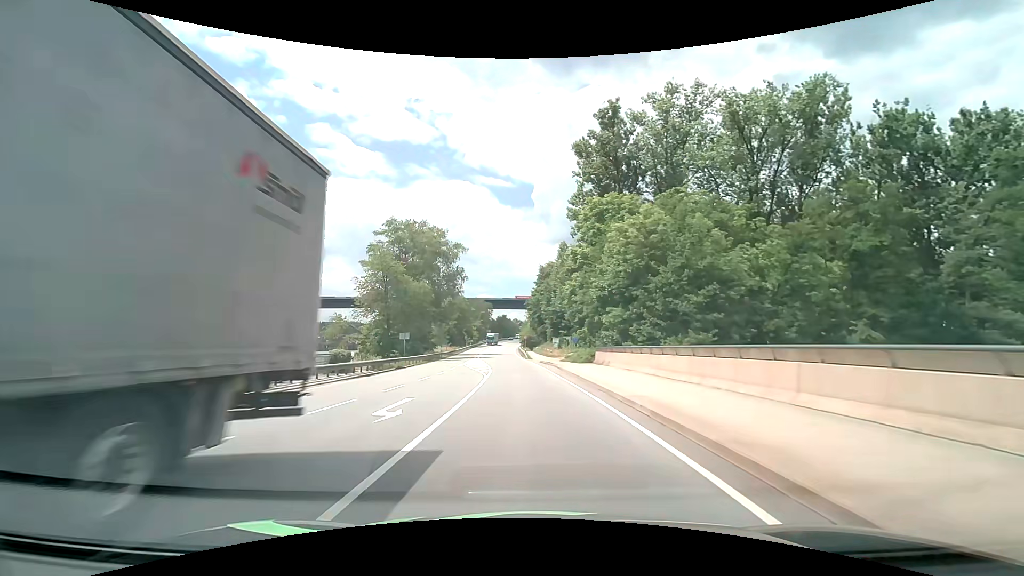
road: primary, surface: asphalt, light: Day
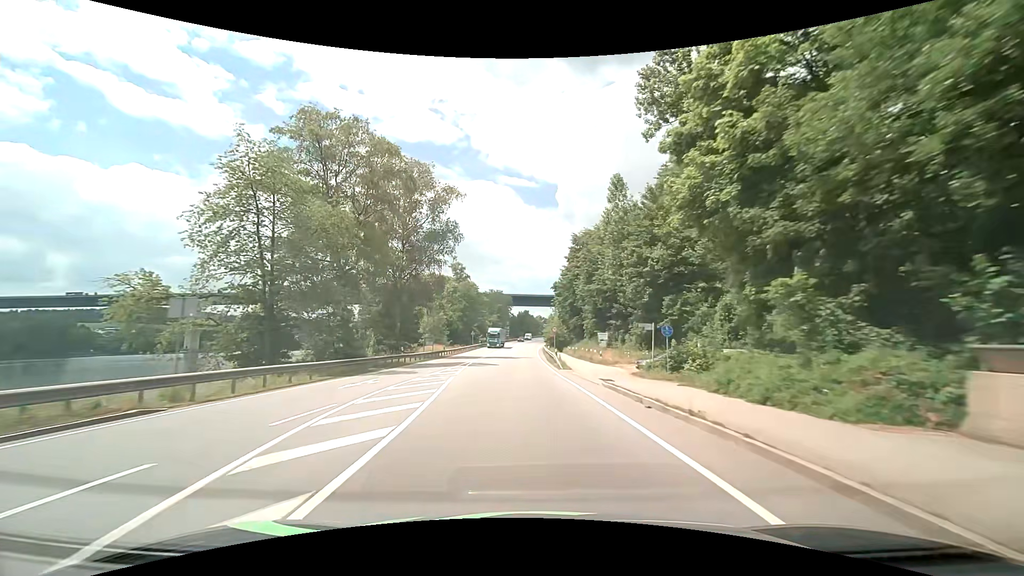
(-1.0, +32.4) m; -3°
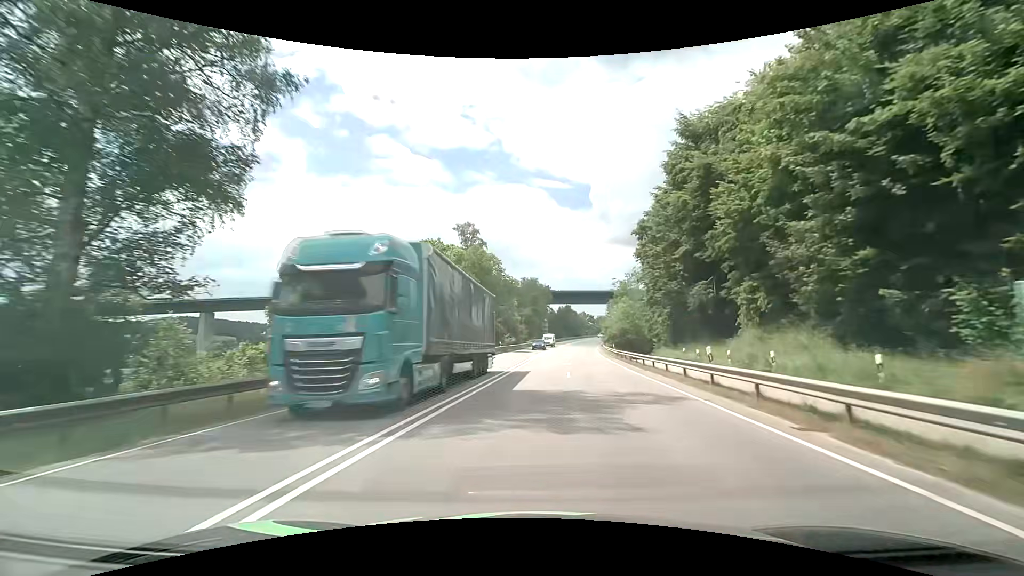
(-2.3, +43.1) m; -5°
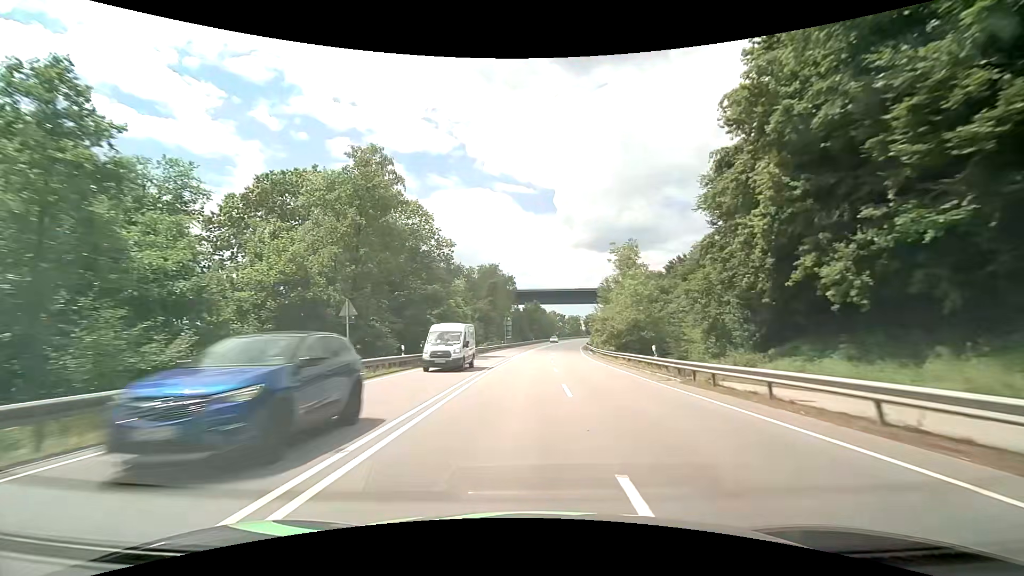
(+1.3, +32.1) m; +4°
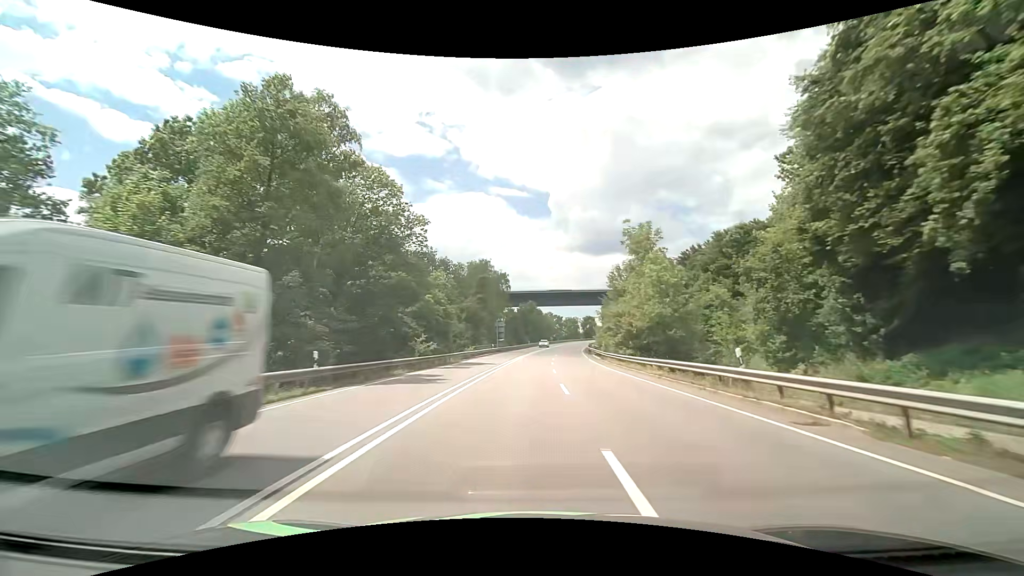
(+0.1, +10.7) m; +1°
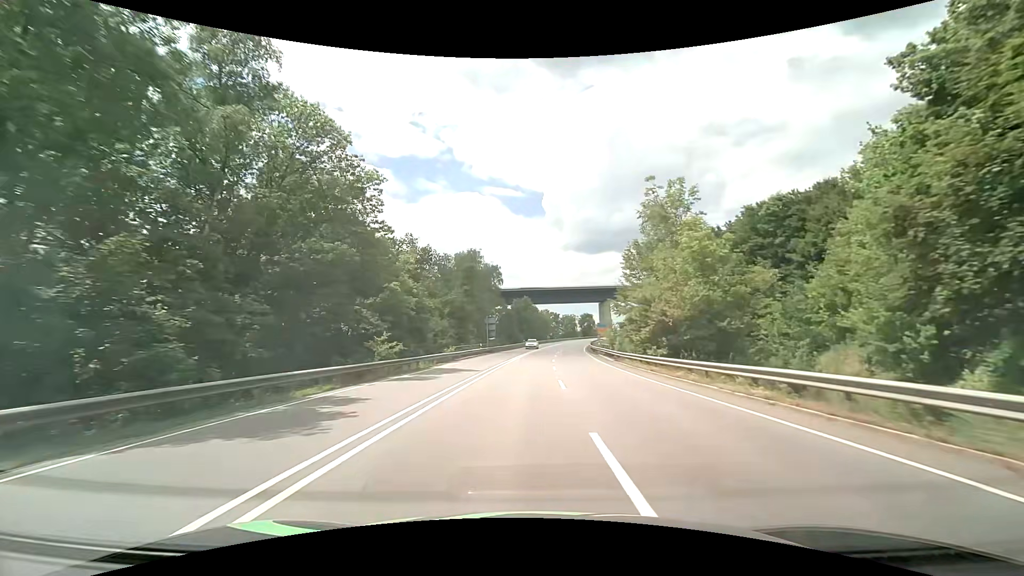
(0.0, +10.7) m; 0°
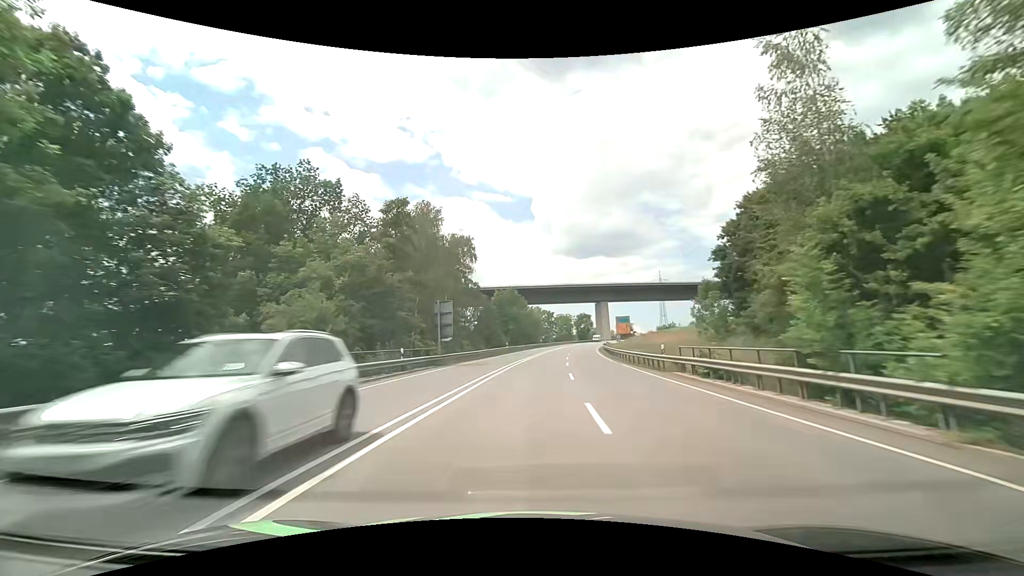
(+0.4, +32.0) m; +1°
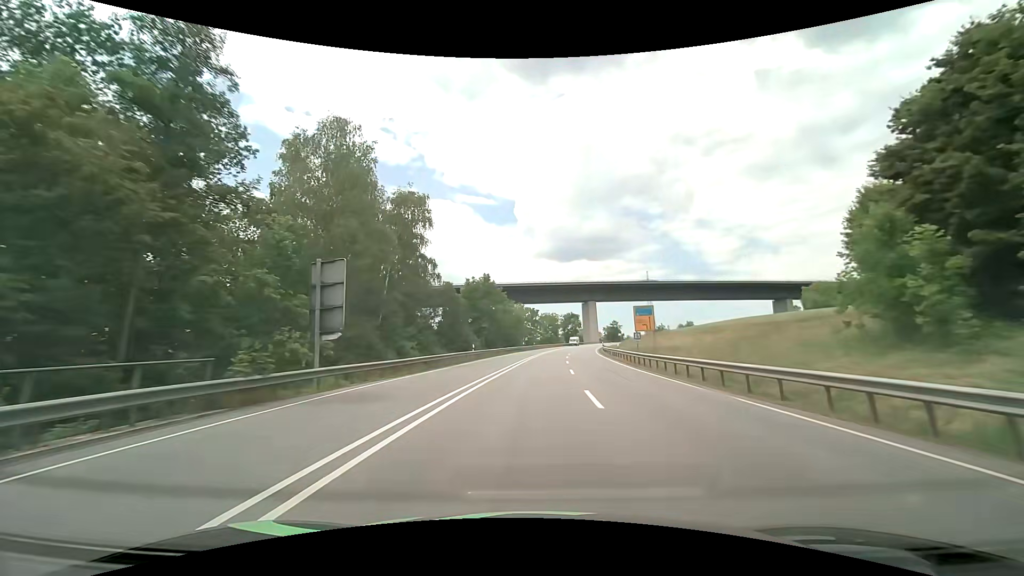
(+0.3, +21.3) m; +1°
